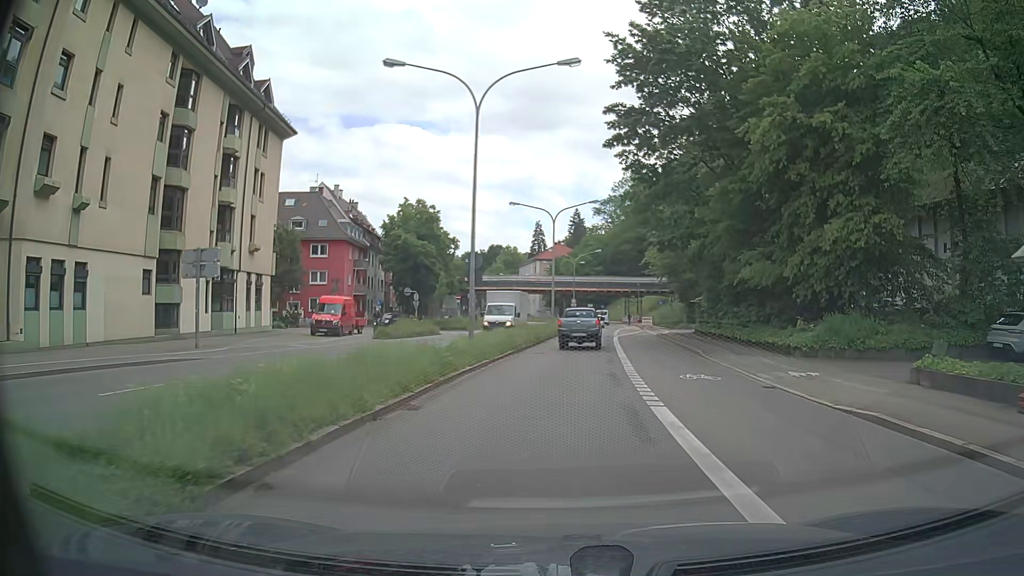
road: primary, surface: asphalt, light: Day
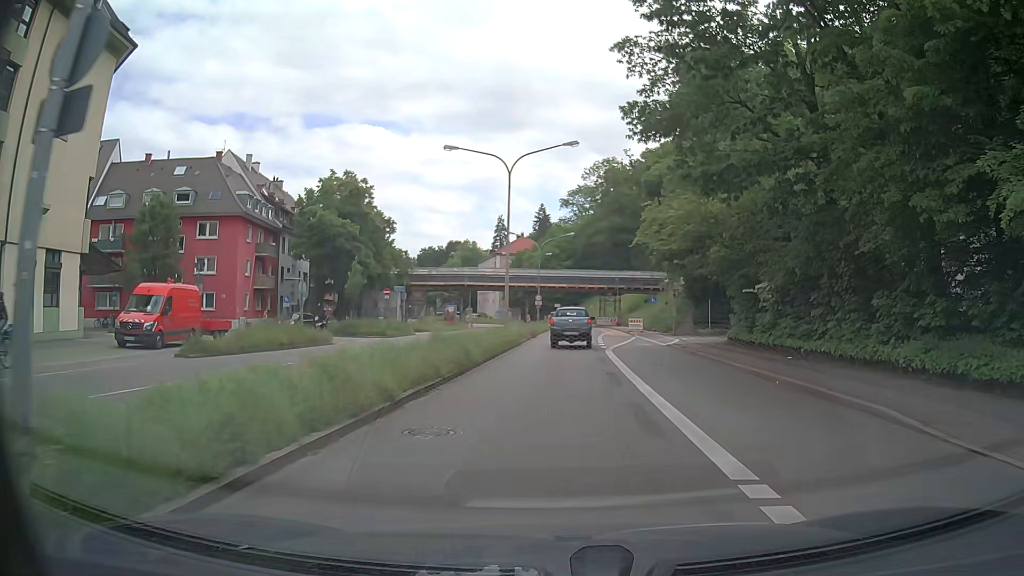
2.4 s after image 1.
(+0.5, +17.8) m; +3°
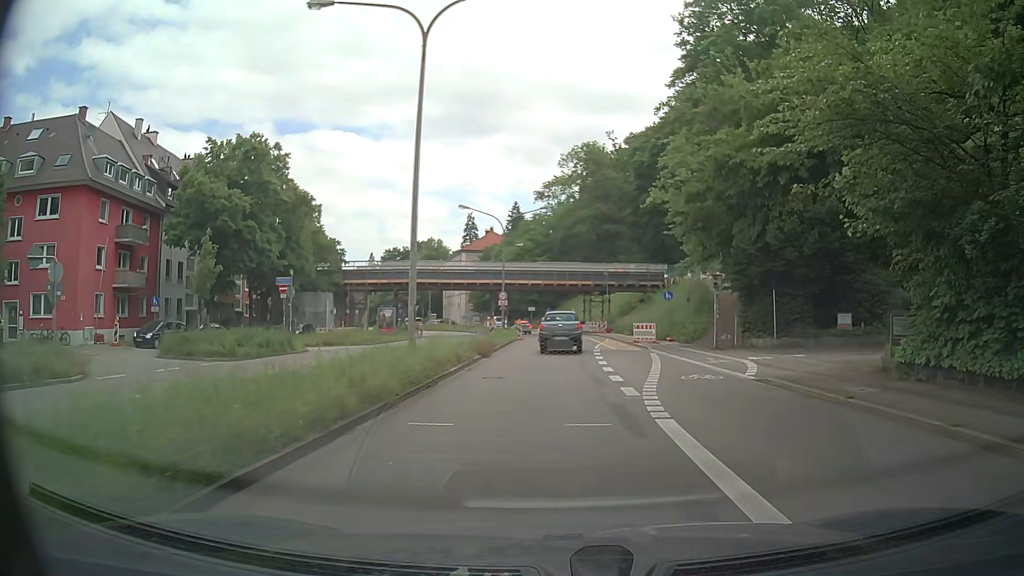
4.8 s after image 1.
(+0.5, +17.8) m; +2°
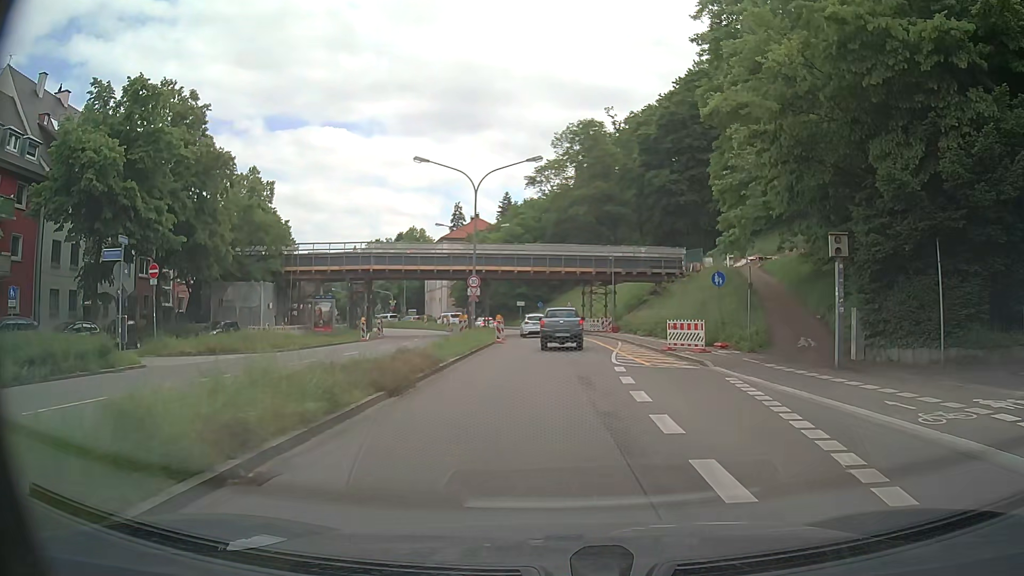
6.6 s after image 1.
(+0.2, +13.4) m; +1°
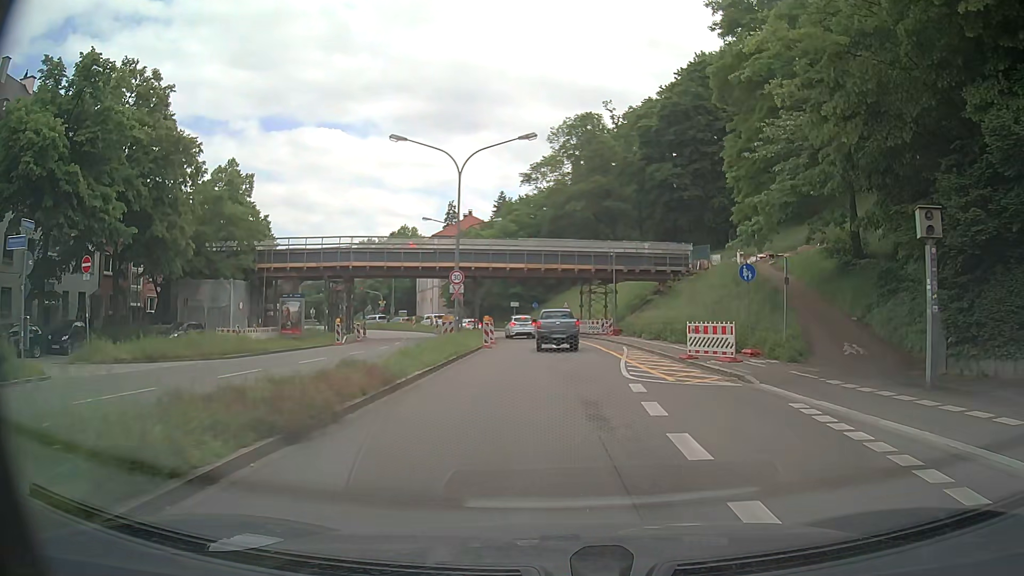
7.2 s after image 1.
(0.0, +4.5) m; +1°
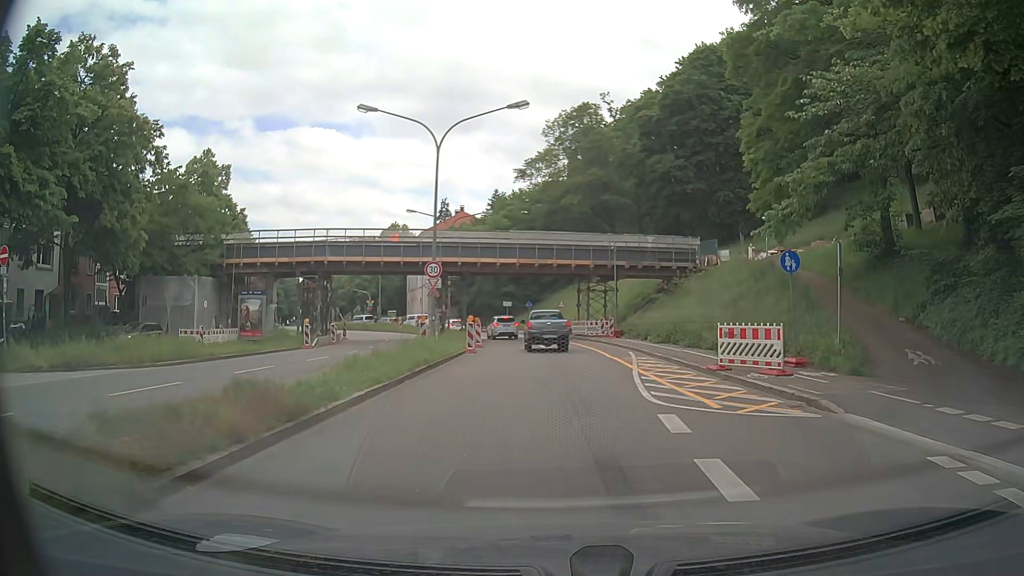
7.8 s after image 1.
(0.0, +4.5) m; -1°
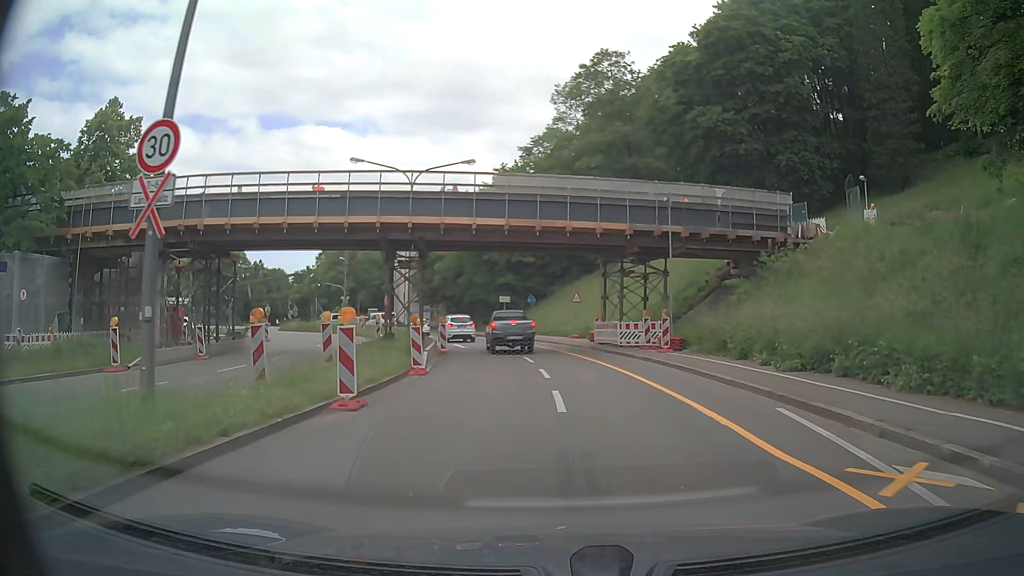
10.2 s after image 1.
(0.0, +17.8) m; 0°
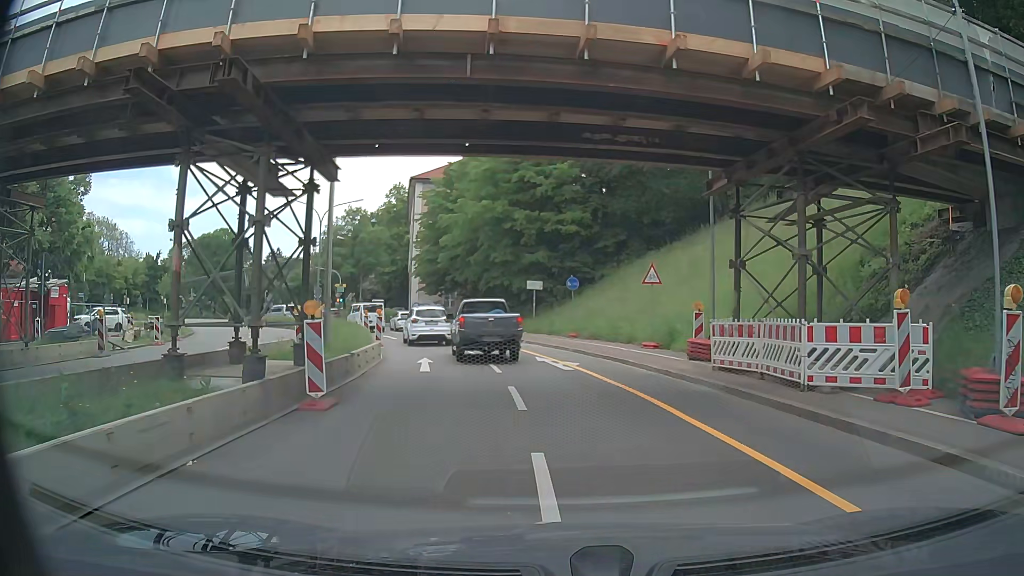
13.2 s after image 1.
(-0.4, +17.9) m; -4°
(-1, +10) (-2, +20) (-4, +30) (-6, +39) (-10, +49) (-15, +57) (-22, +65) (-29, +71) (-38, +76) (-47, +79) m
